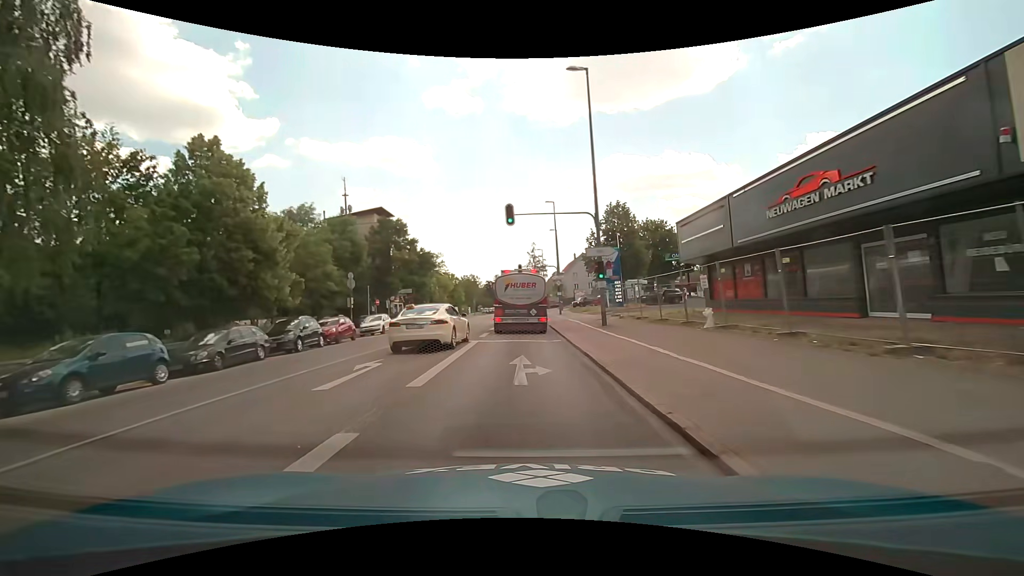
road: secondary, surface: asphalt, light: Day
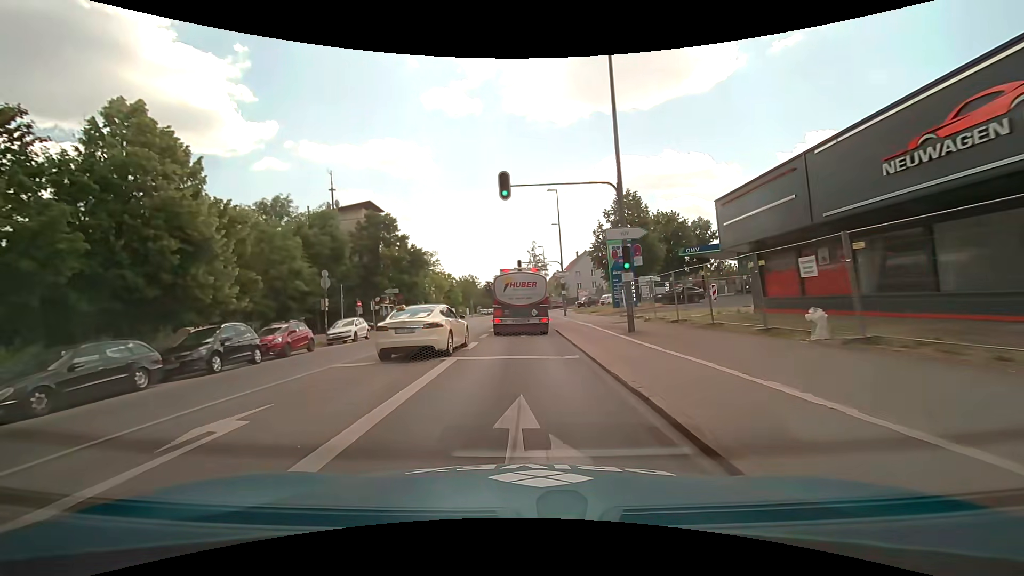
(+0.1, +5.9) m; +1°
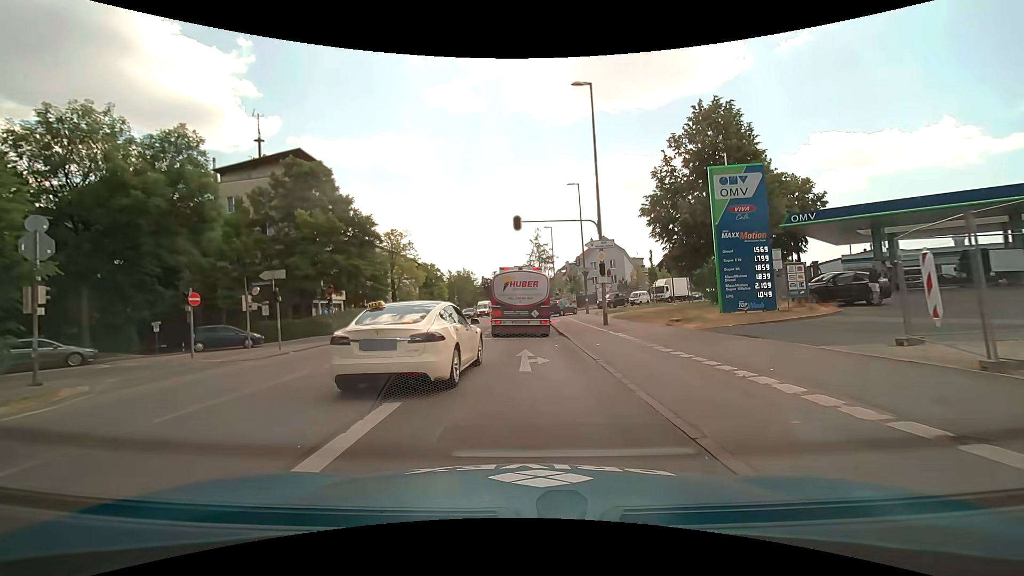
(-0.1, +23.1) m; -1°
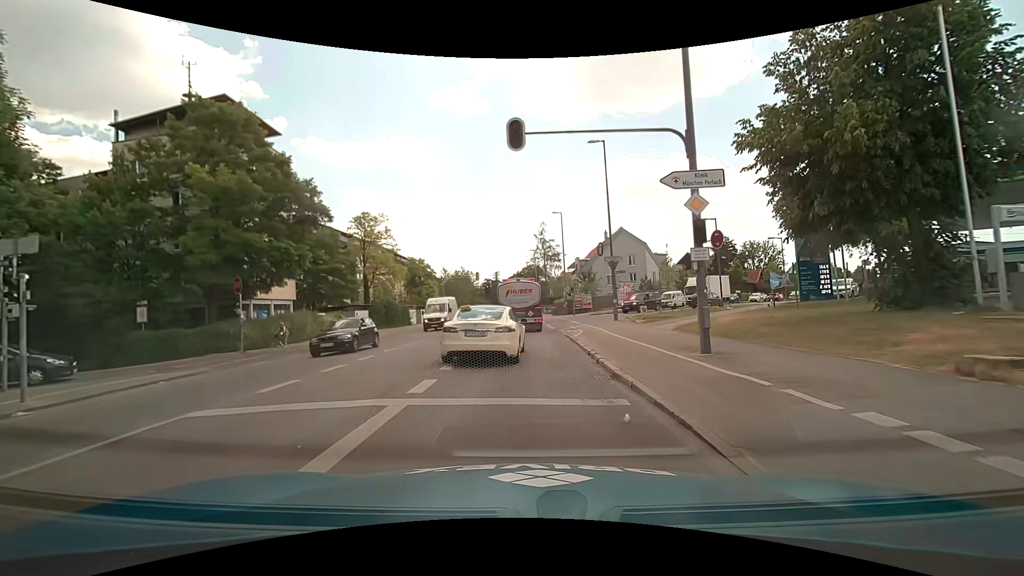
(+0.1, +13.5) m; 0°
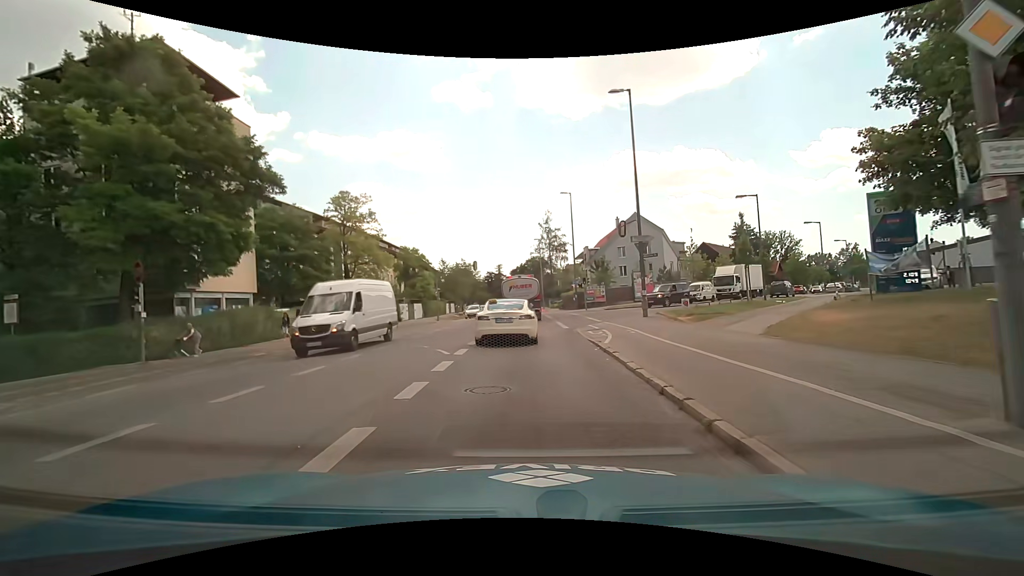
(0.0, +7.4) m; 0°
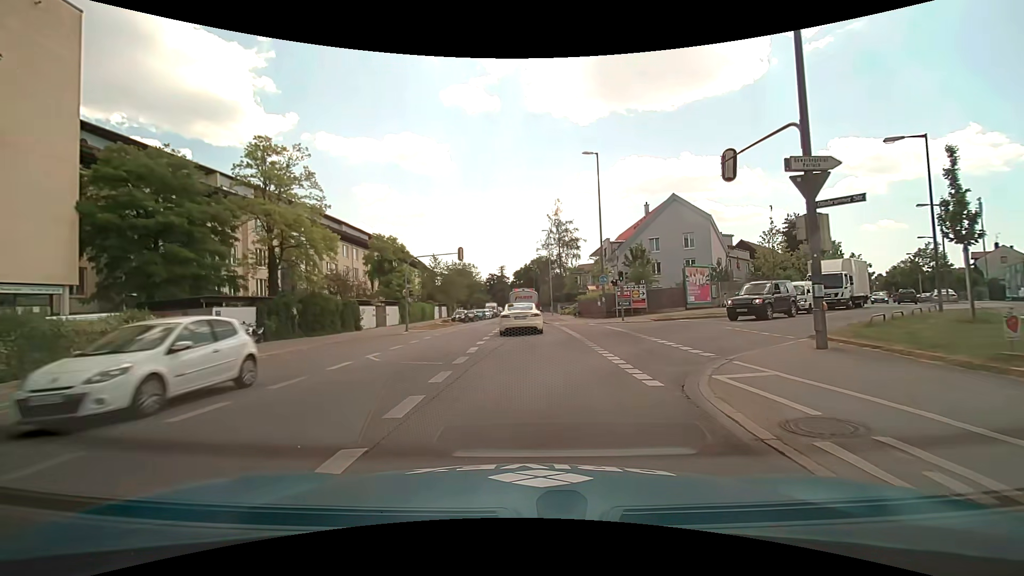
(-0.2, +15.7) m; -1°
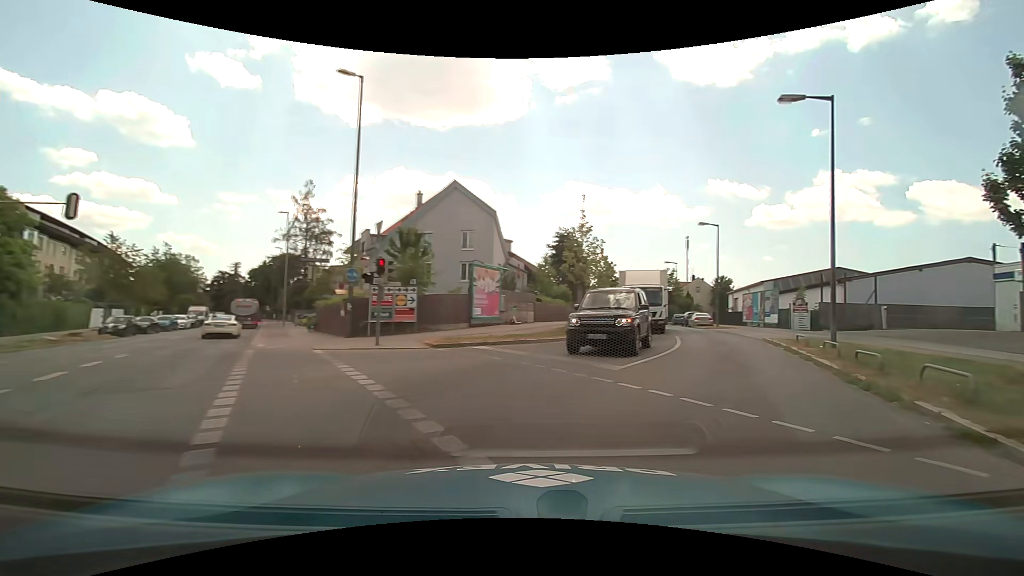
(+1.7, +13.2) m; +26°
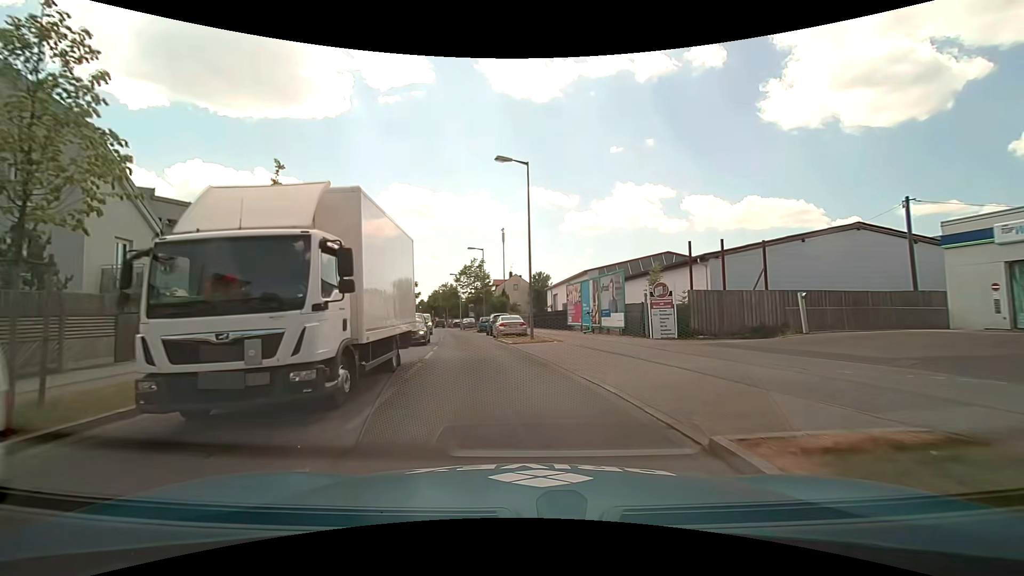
(+7.4, +19.2) m; +20°
(0, +10) (-2, +20) (-3, +30) (-5, +40) (-6, +50) (-8, +59) (-10, +69) (-12, +79) (-15, +89) (-17, +98) m
